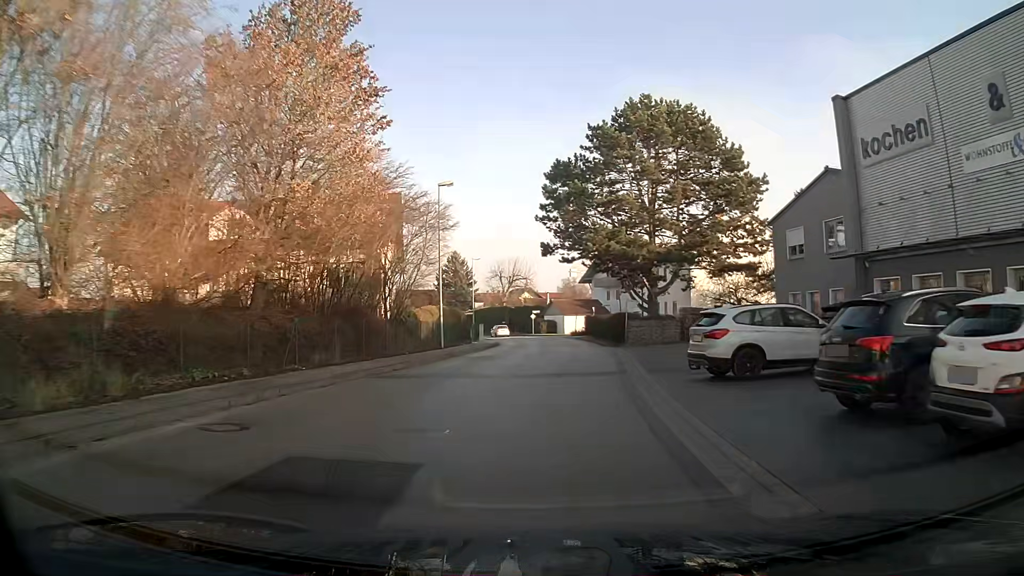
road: unclassified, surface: asphalt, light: Day
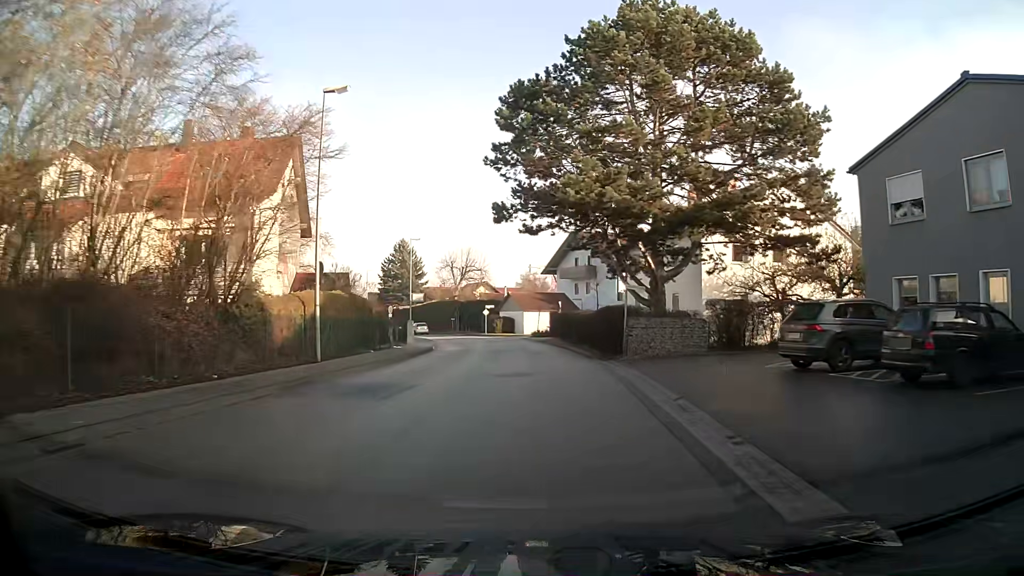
(+0.5, +13.7) m; +3°
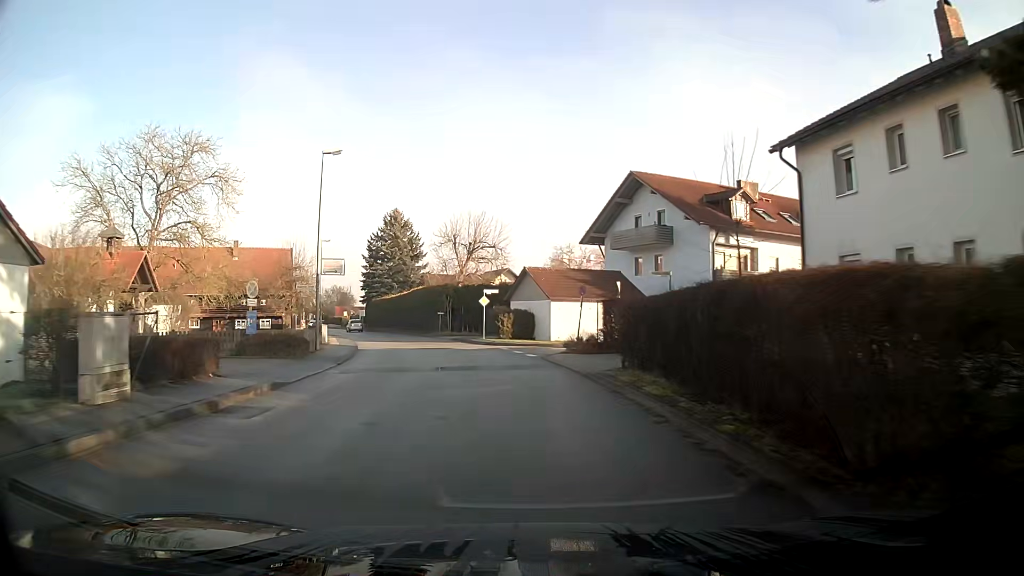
(-0.6, +28.4) m; -4°
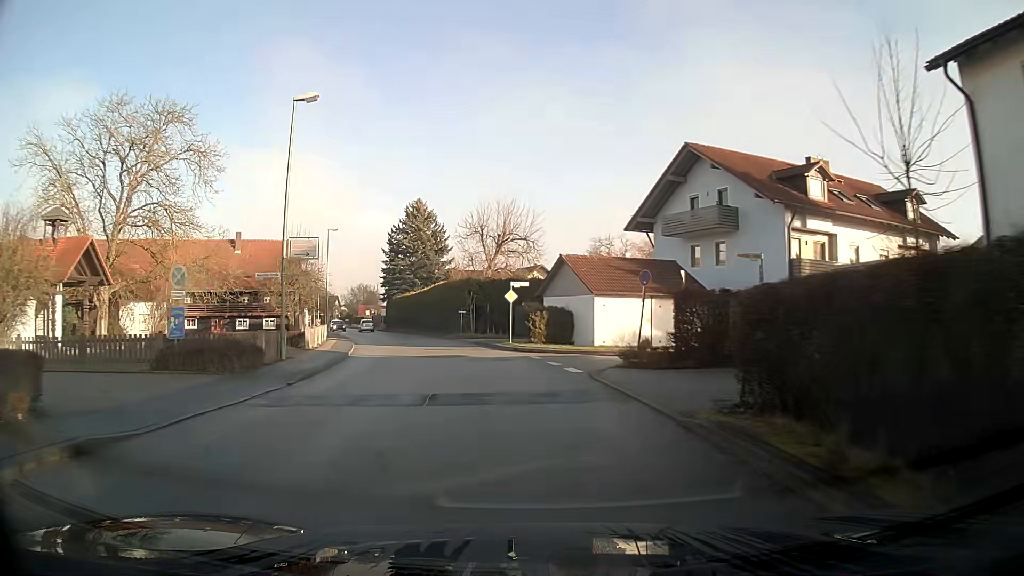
(-0.1, +7.2) m; -3°
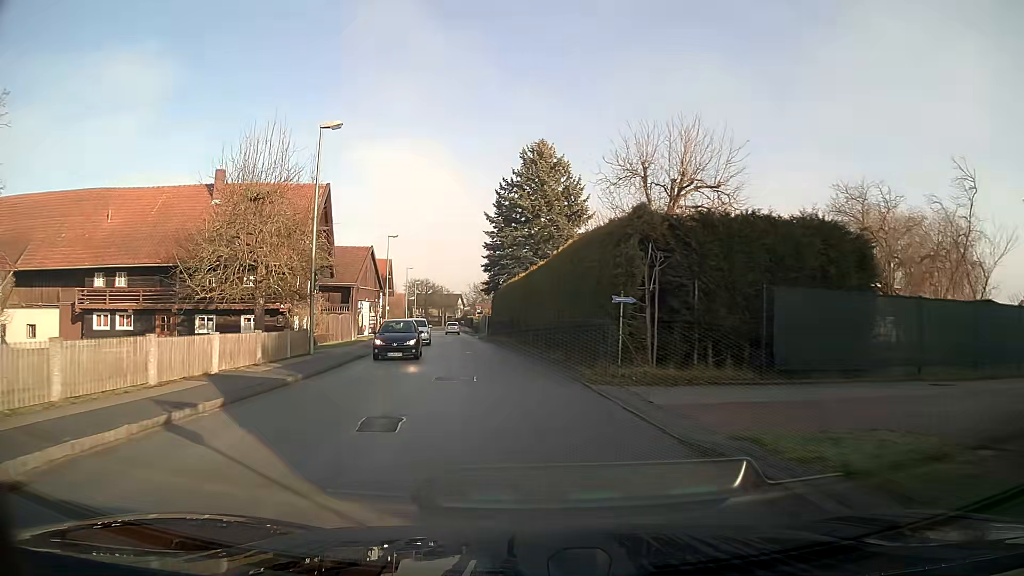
(-3.1, +28.8) m; -12°
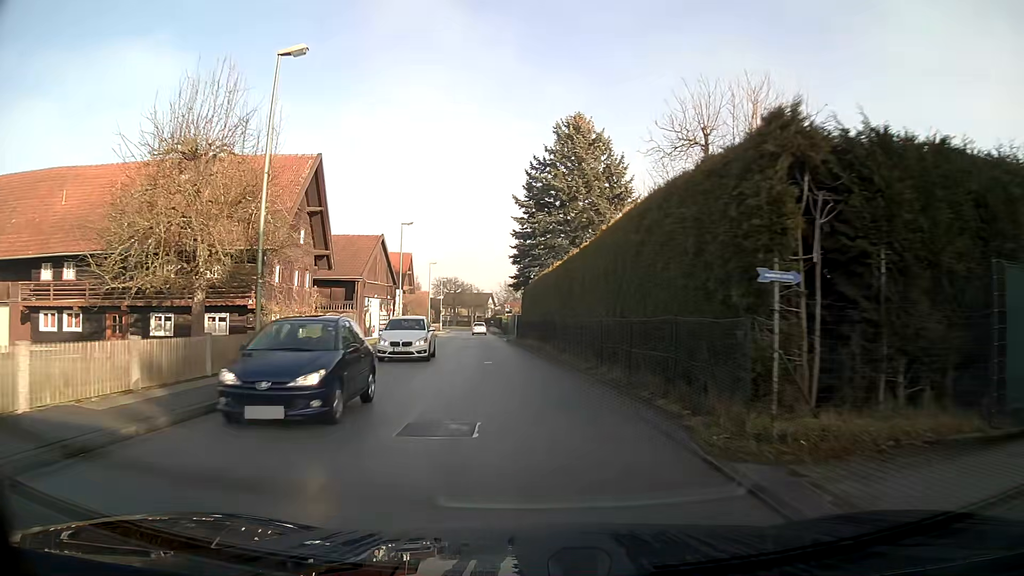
(-0.2, +7.4) m; -3°
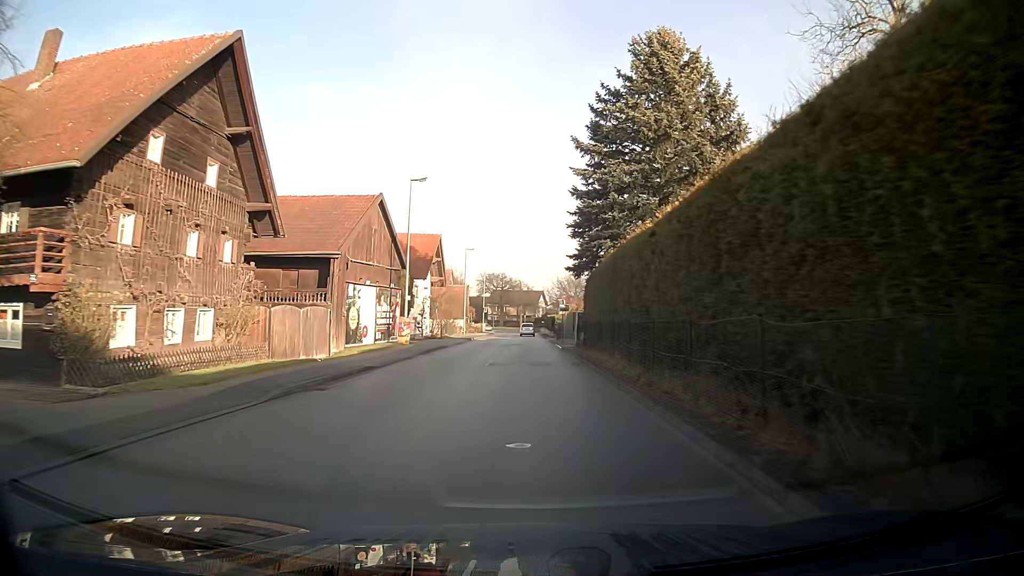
(-0.5, +14.9) m; -3°
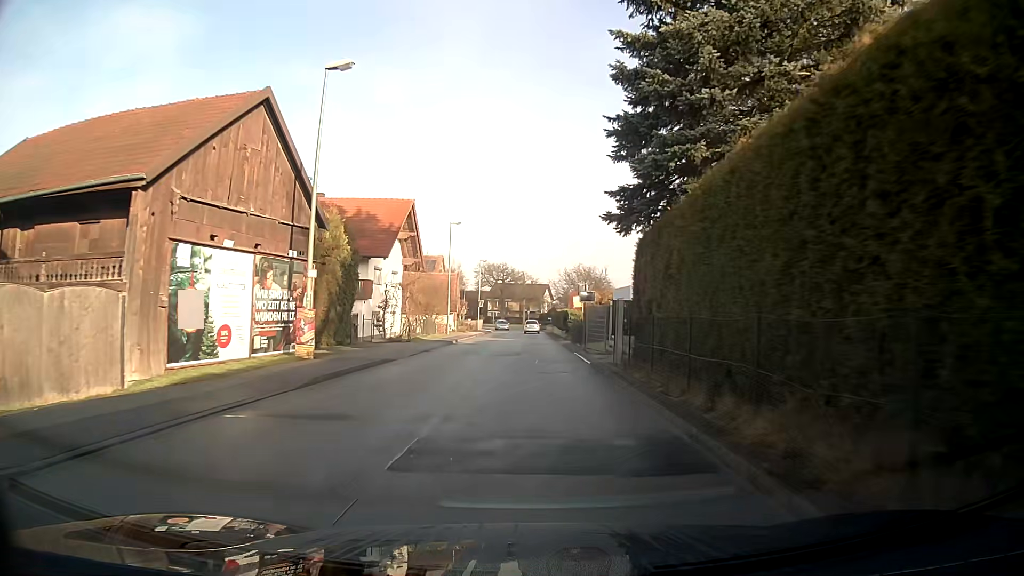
(-0.1, +14.9) m; 0°
